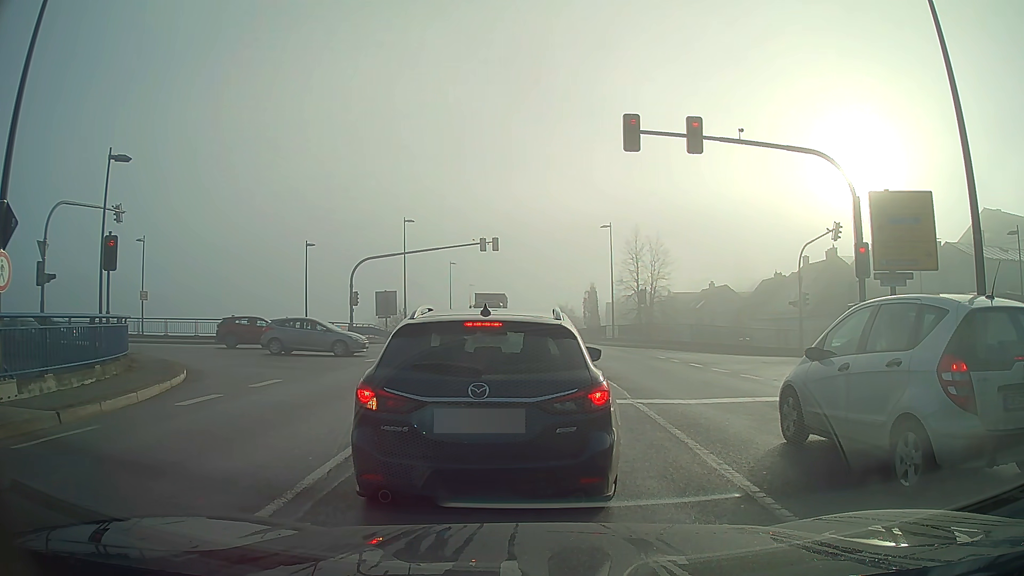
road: primary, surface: asphalt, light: Day
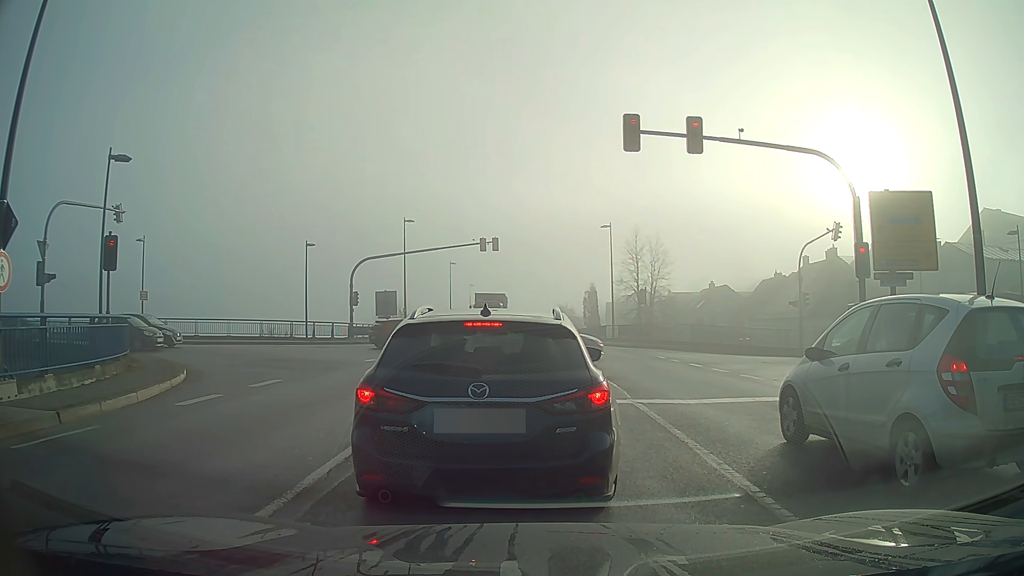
(0.0, 0.0) m; 0°
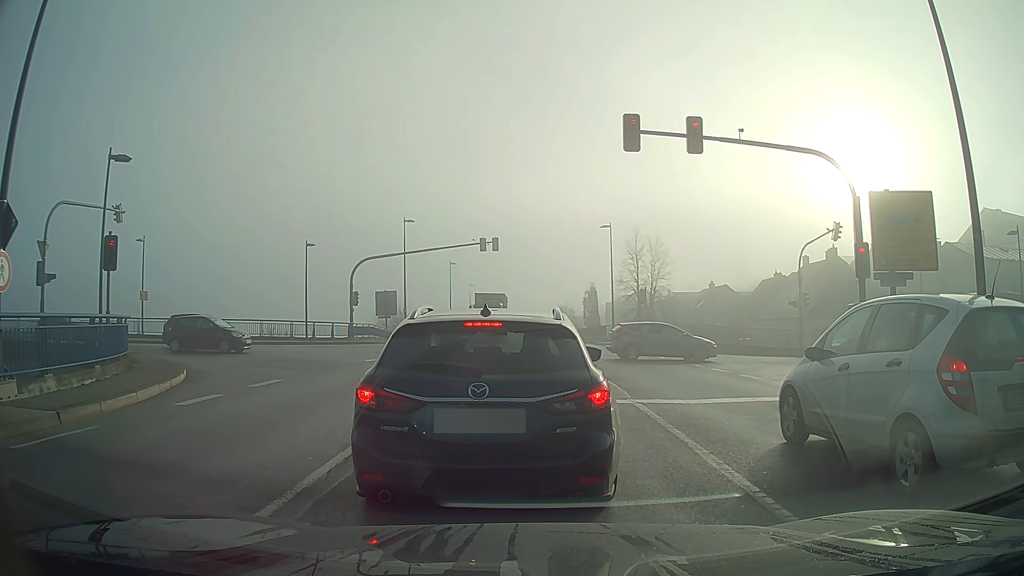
(0.0, 0.0) m; 0°
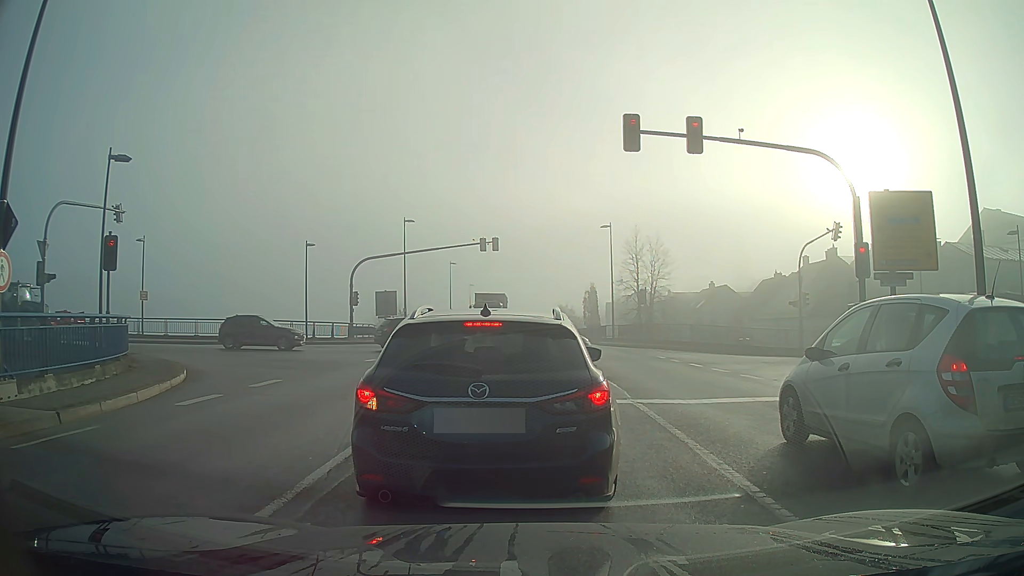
(0.0, 0.0) m; 0°
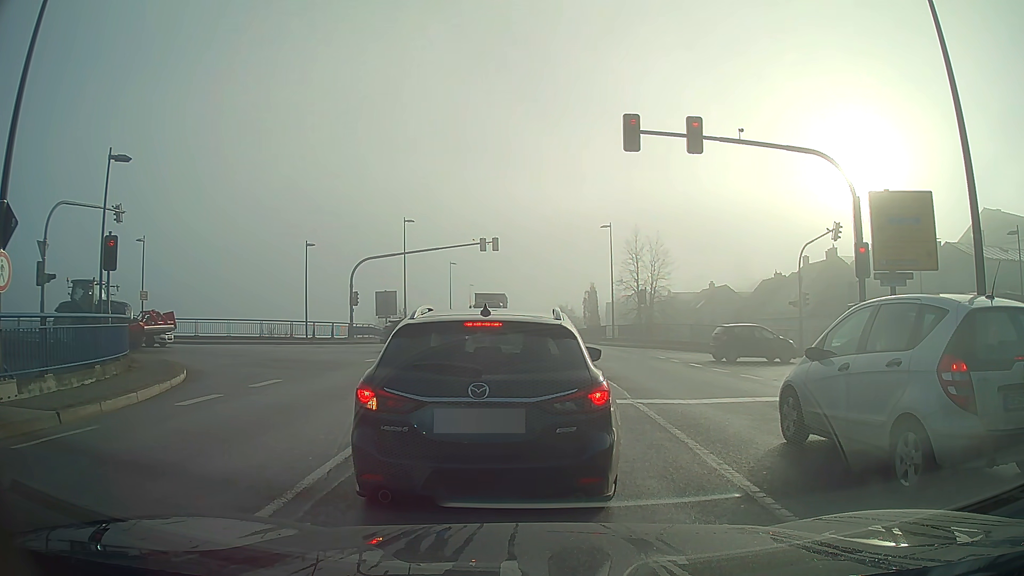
(0.0, 0.0) m; 0°
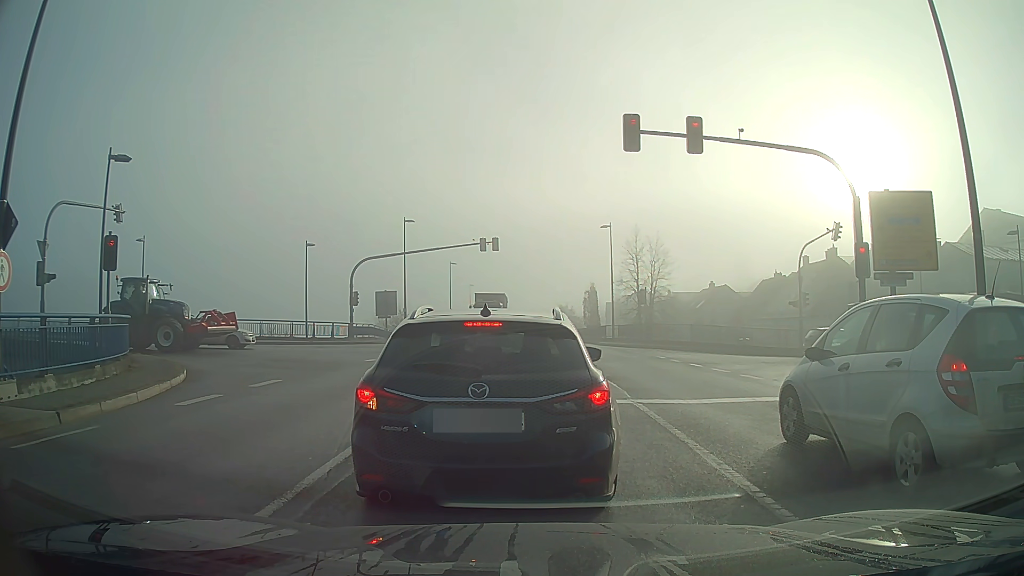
(0.0, 0.0) m; 0°
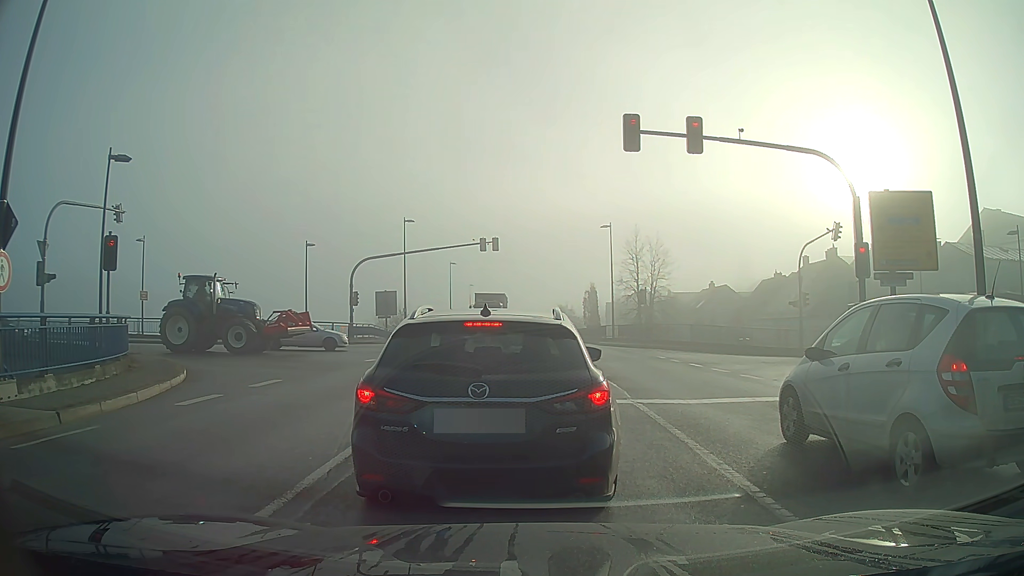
(0.0, 0.0) m; 0°
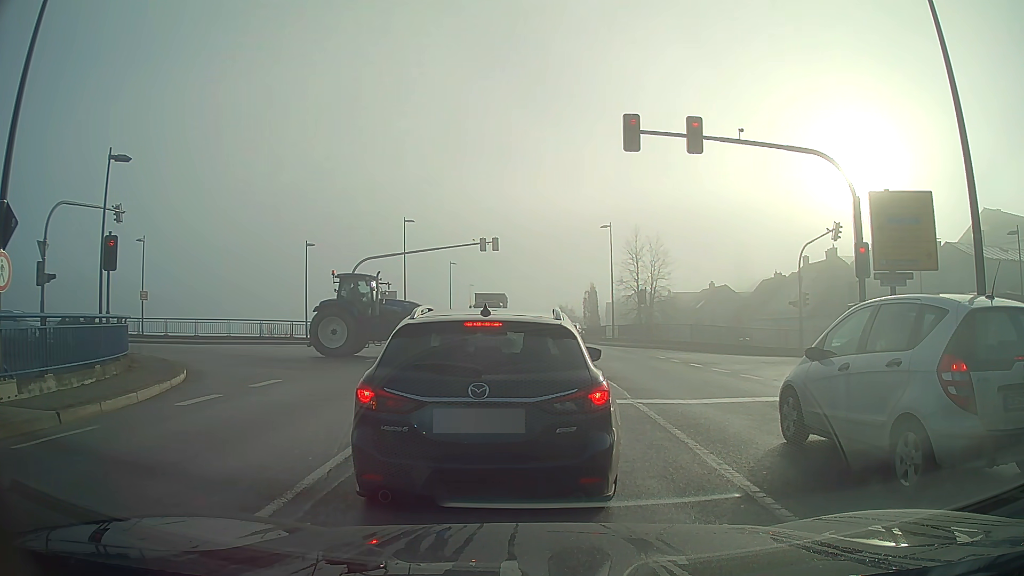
(0.0, 0.0) m; 0°
(0, +10) (-1, +20) (-8, +28) (-17, +31) (-27, +32) (-37, +32) (-47, +32) (-57, +31) (-67, +31) (-77, +31) m
